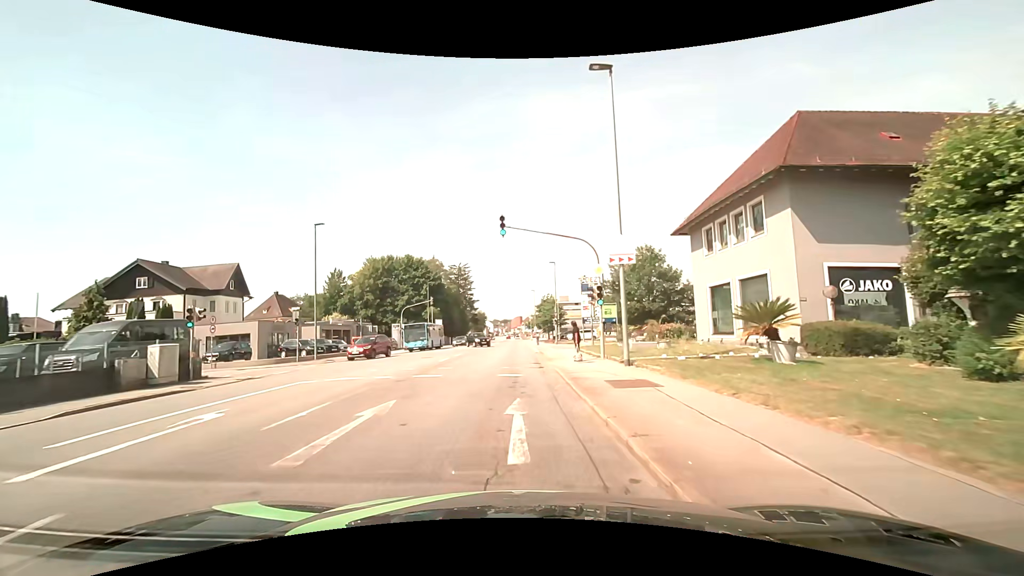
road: tertiary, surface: asphalt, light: Day
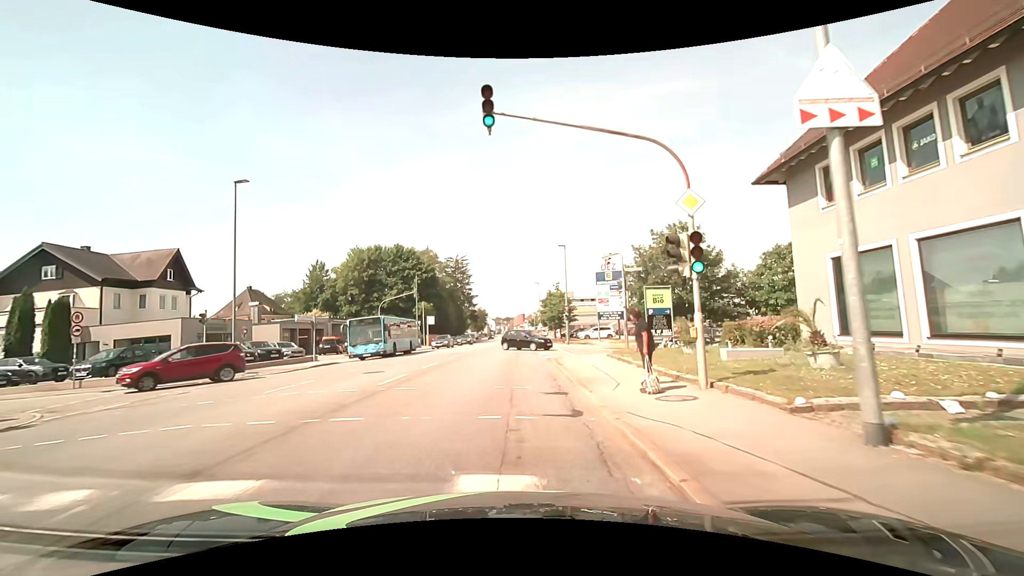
(0.0, +10.8) m; -1°
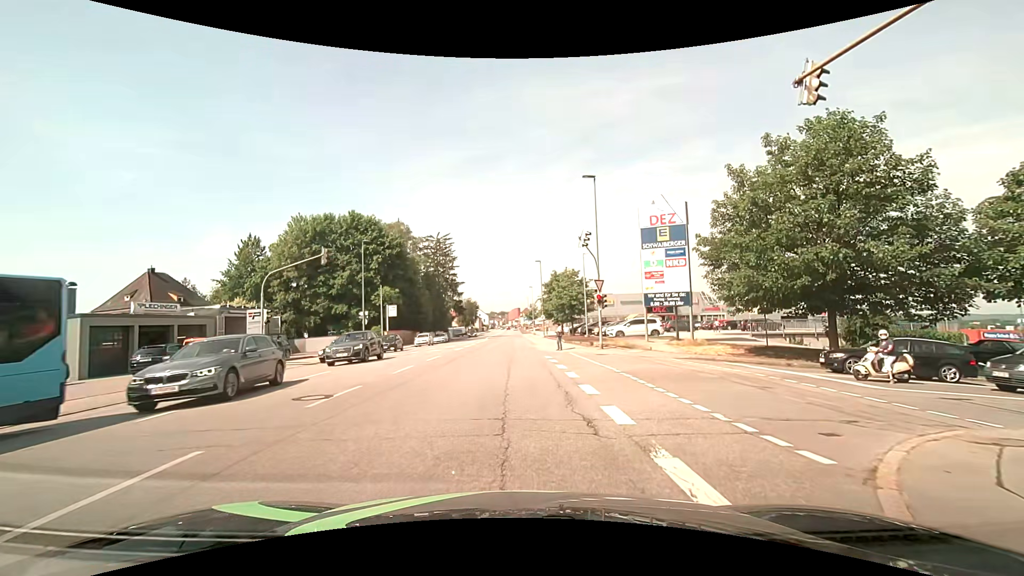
(+0.1, +21.7) m; +1°
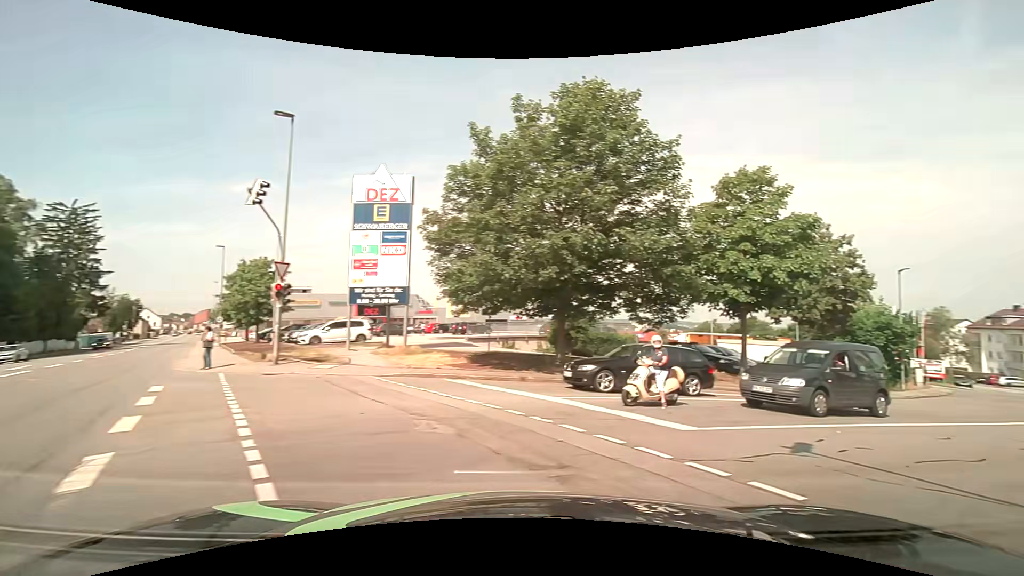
(+1.3, +7.5) m; +33°
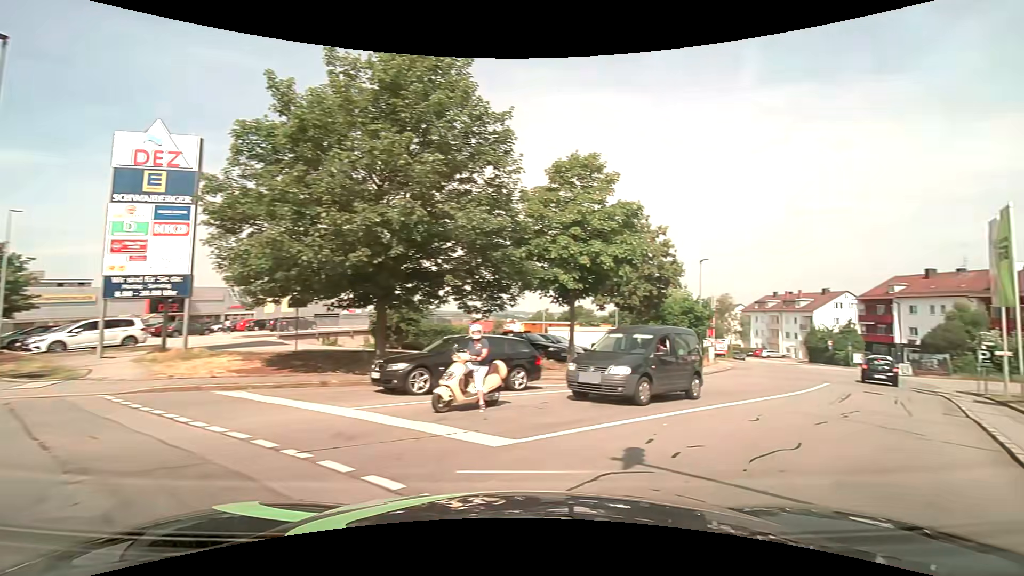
(+0.3, +2.3) m; +19°
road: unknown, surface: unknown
